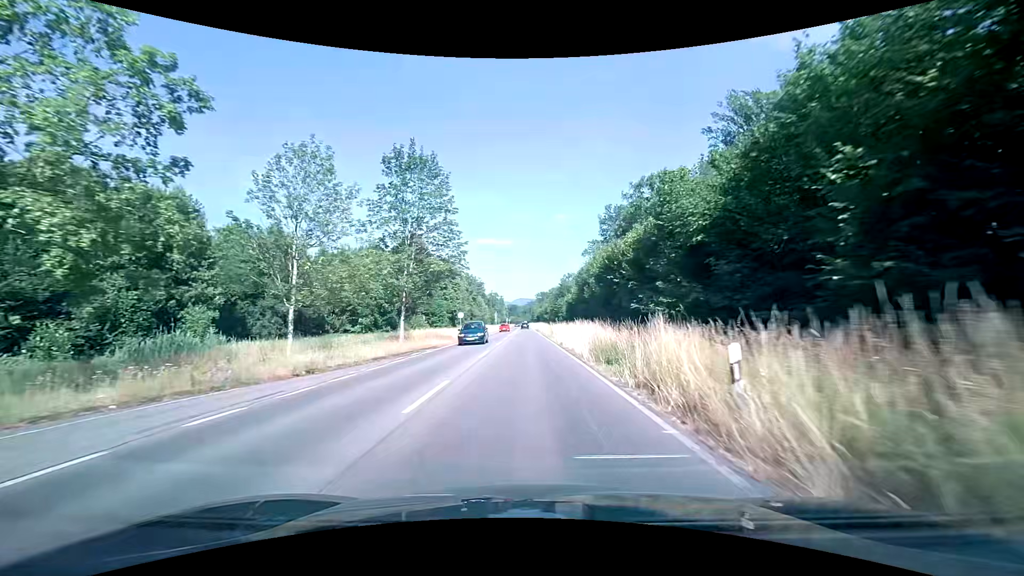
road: primary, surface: asphalt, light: Day
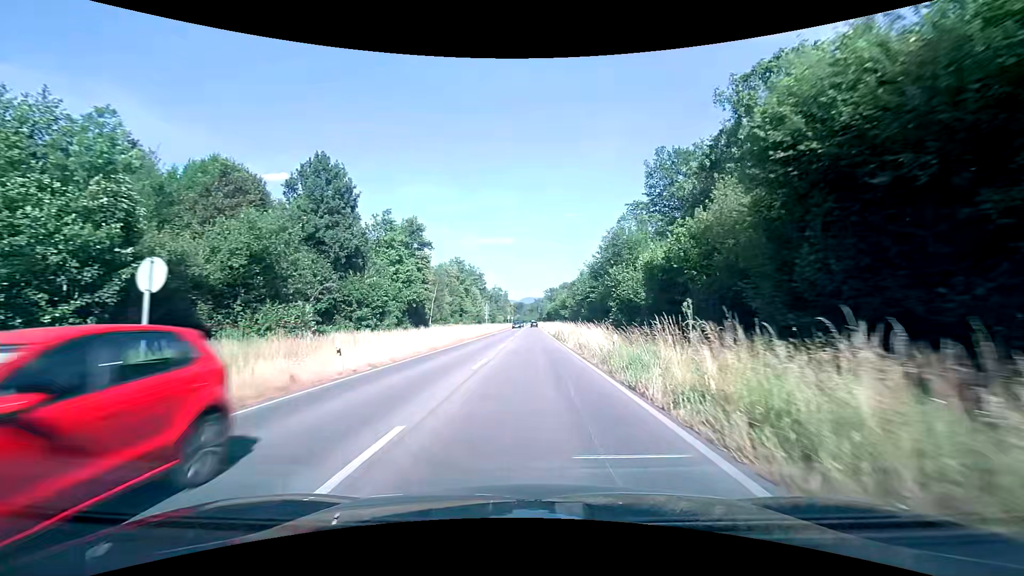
(-0.4, +41.2) m; -1°
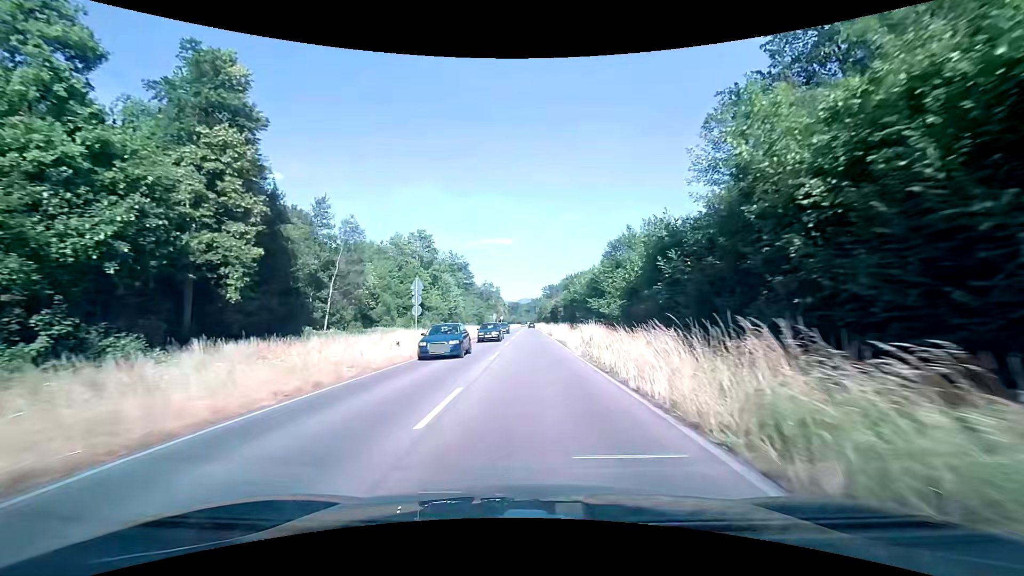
(+0.1, +44.2) m; +1°
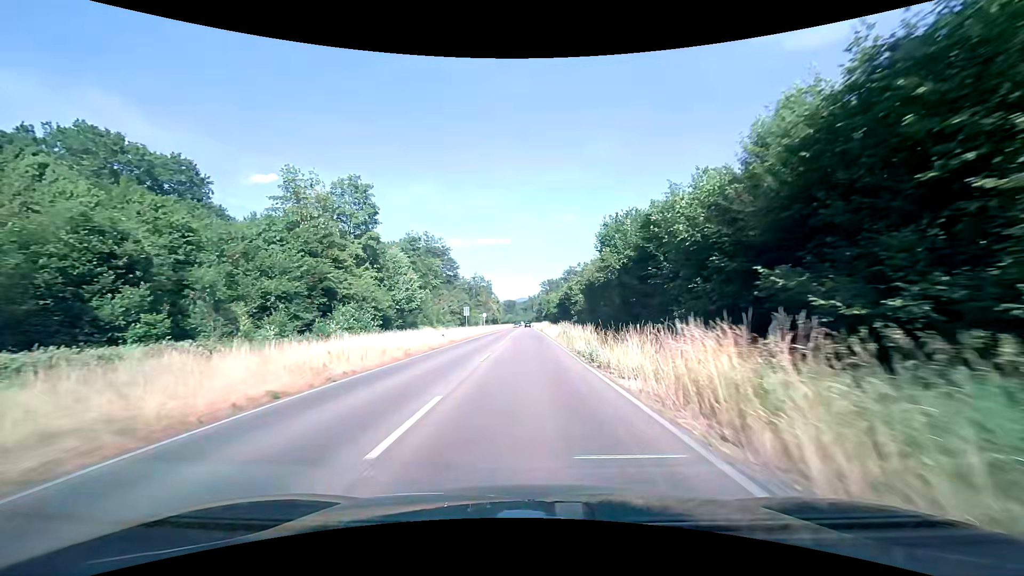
(0.0, +37.3) m; 0°
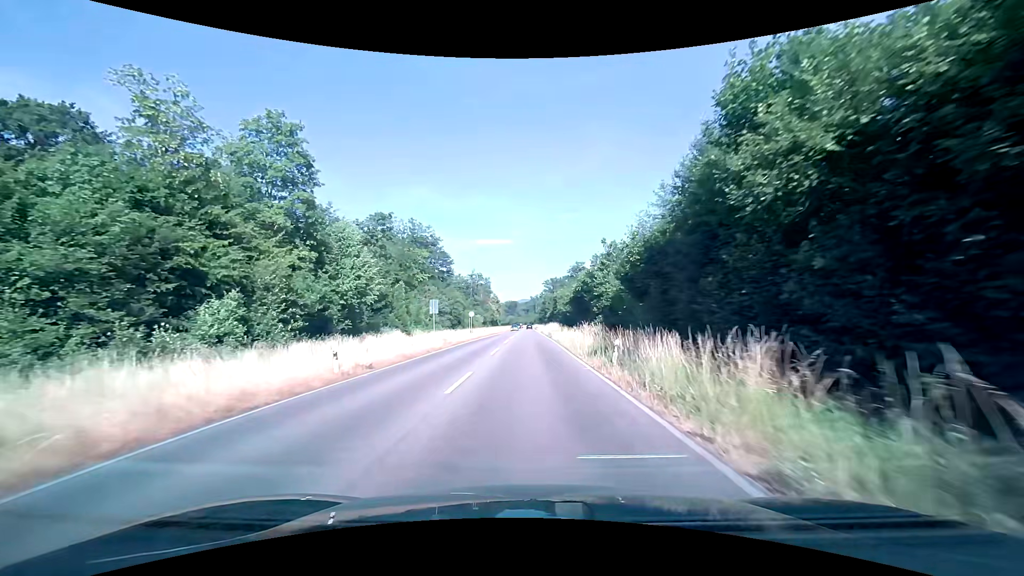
(0.0, +19.4) m; 0°
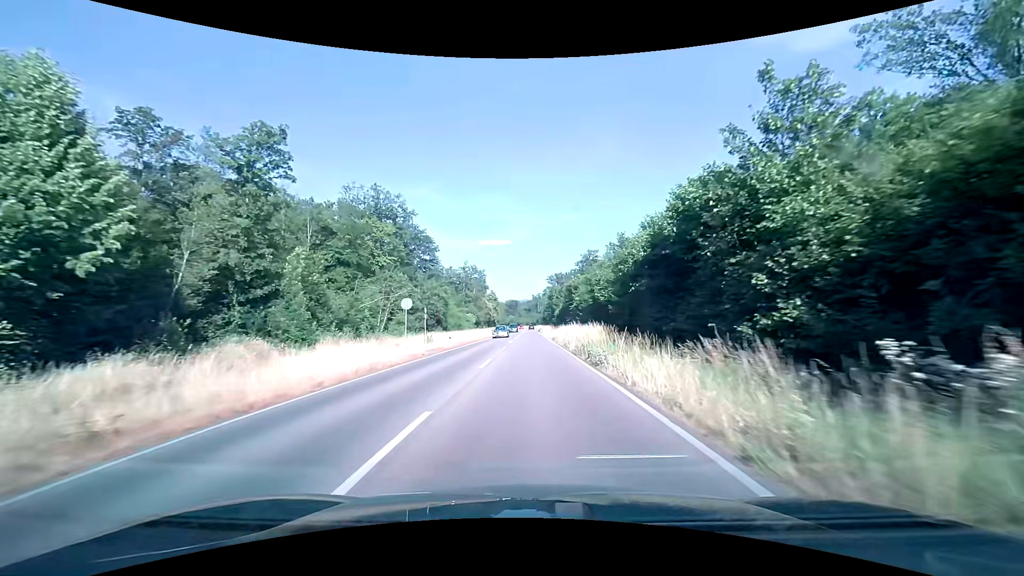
(-0.2, +30.3) m; 0°
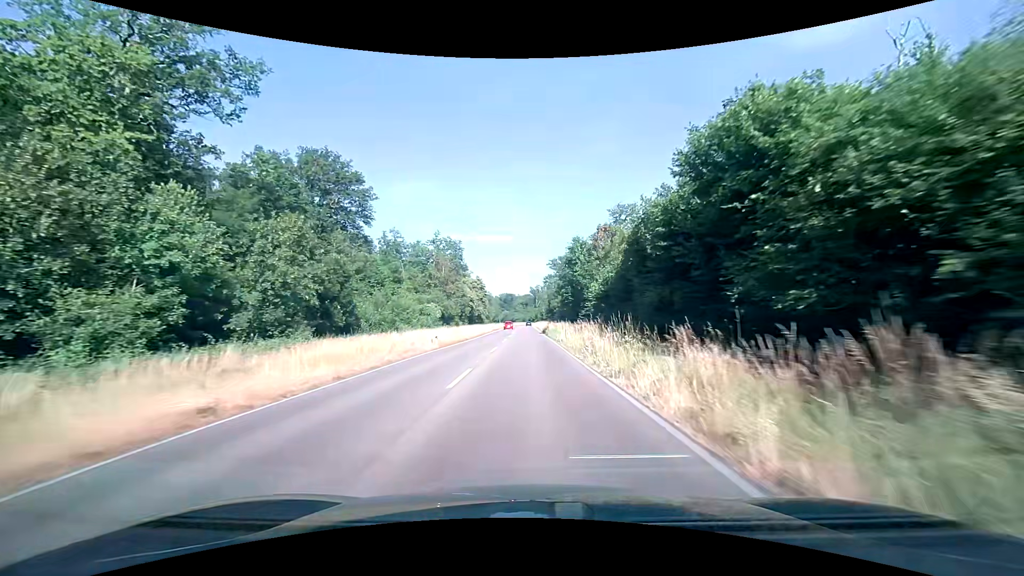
(+0.2, +53.6) m; 0°
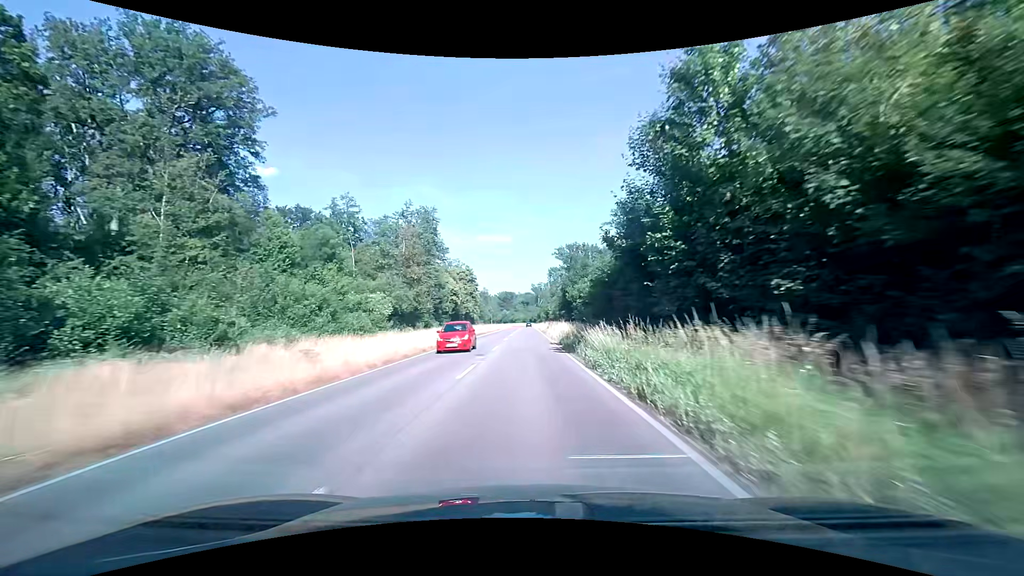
(+0.3, +34.0) m; 0°
(0, +10) (0, +20) (0, +30) (0, +40) (0, +50) (0, +60) (0, +70) (0, +80) (0, +90) (0, +100) m
